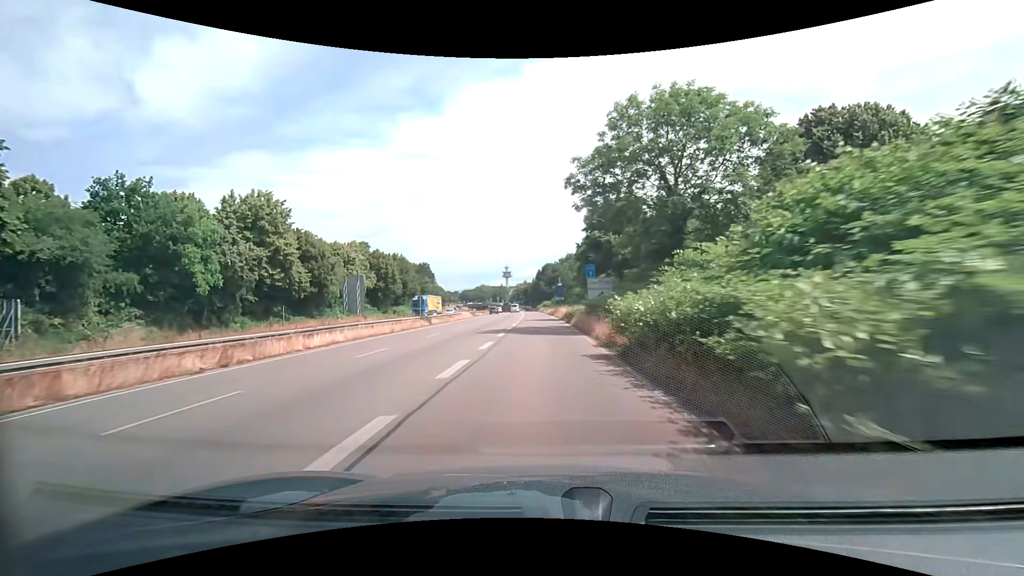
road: trunk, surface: asphalt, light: Day
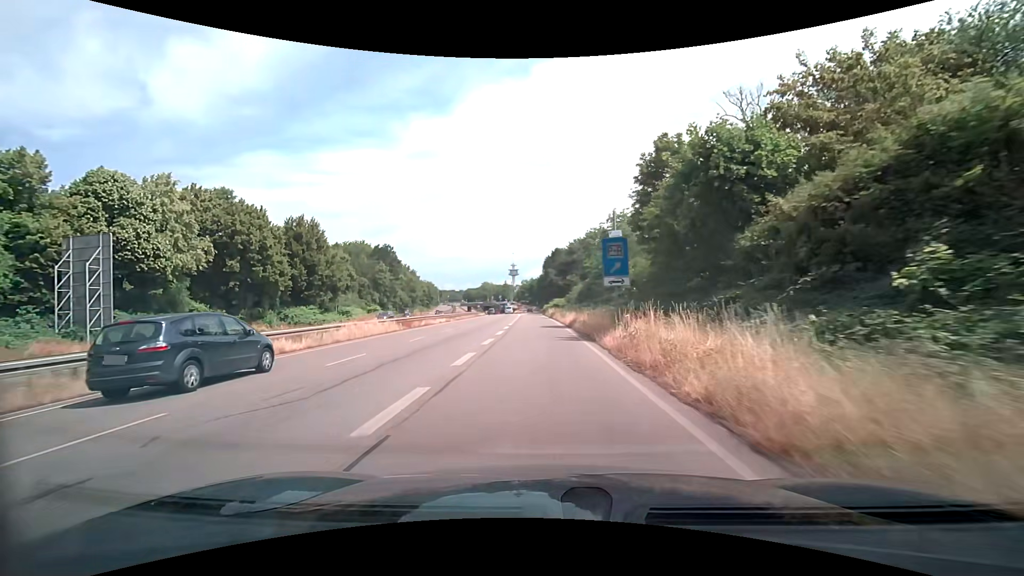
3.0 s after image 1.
(-0.4, +46.6) m; -1°
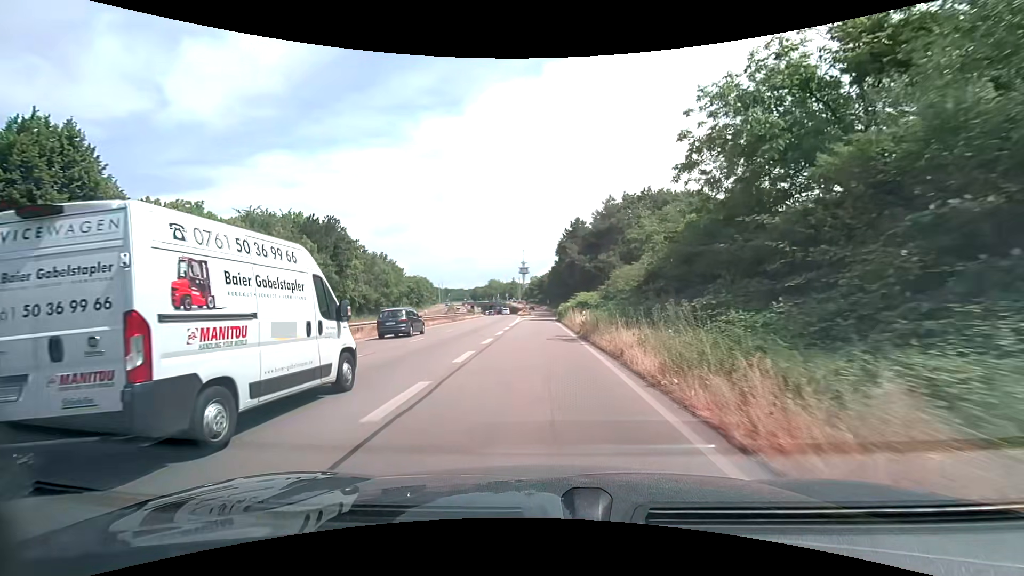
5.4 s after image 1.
(-0.6, +36.1) m; -2°
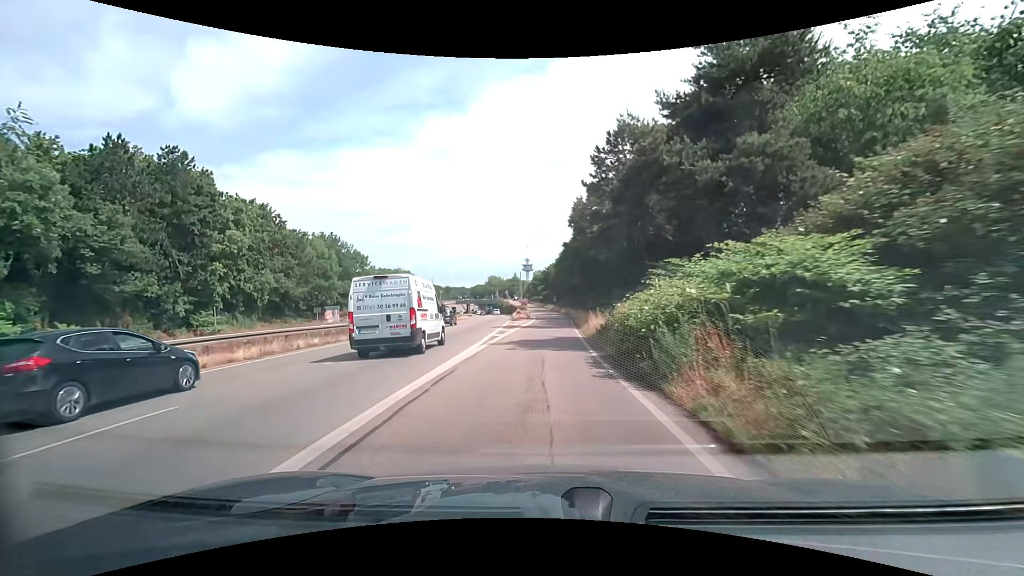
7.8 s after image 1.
(-0.4, +35.2) m; -1°
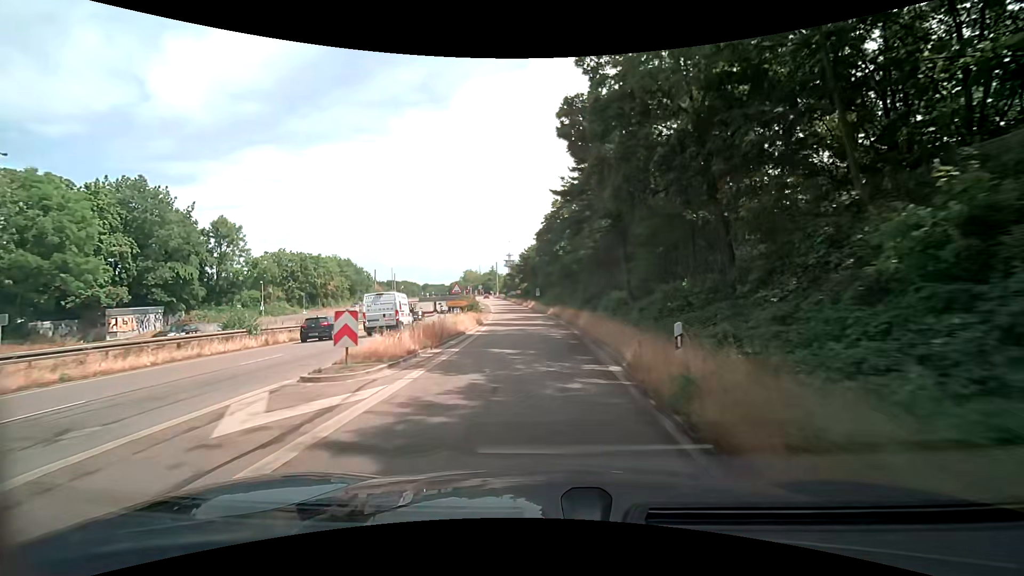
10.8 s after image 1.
(+1.0, +43.3) m; +2°
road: trunk_link
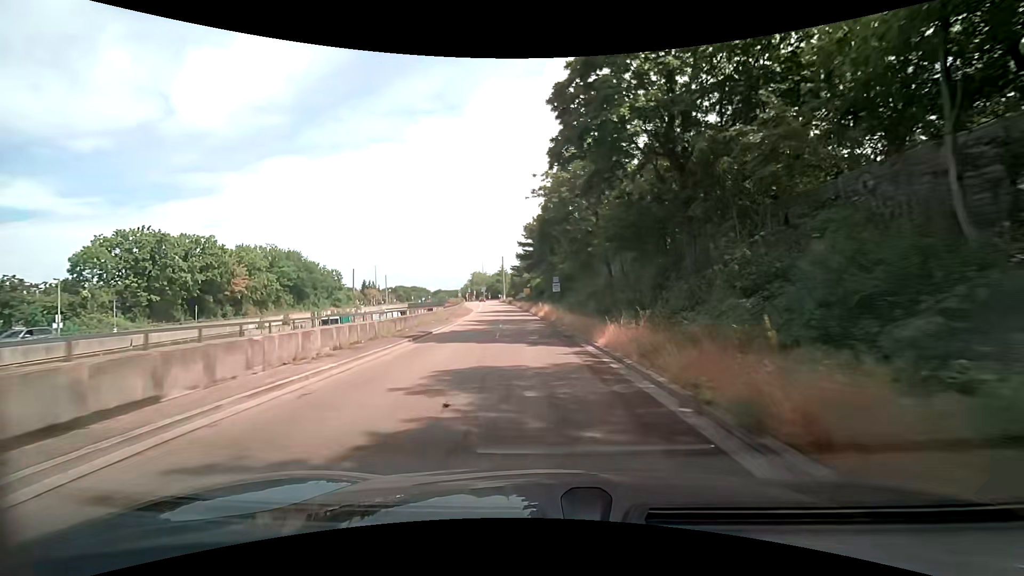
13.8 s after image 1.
(-0.6, +42.7) m; -2°
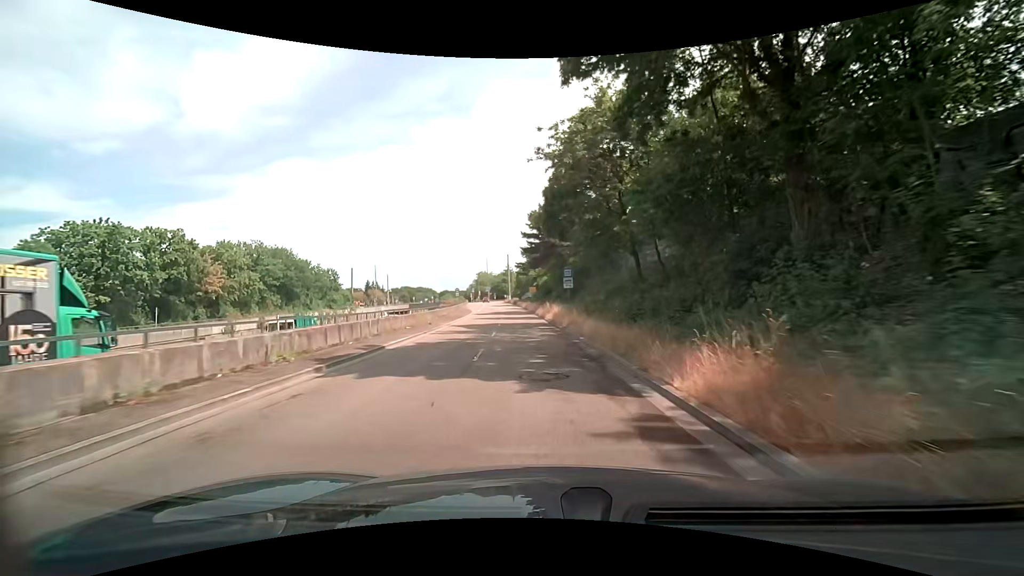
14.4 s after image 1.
(-0.1, +8.3) m; -1°
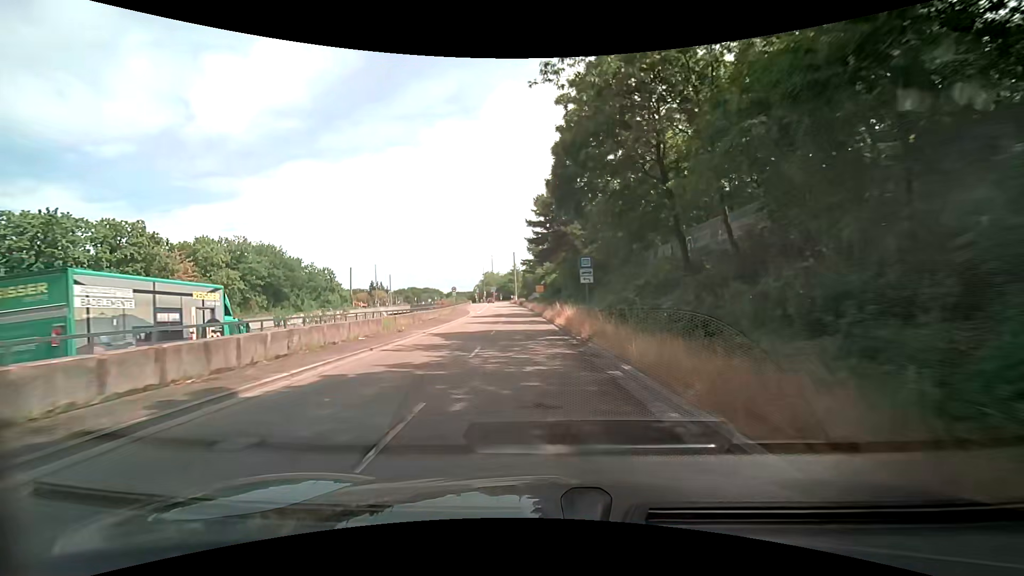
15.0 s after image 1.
(-0.2, +8.2) m; -2°
(0, +10) (0, +20) (-1, +30) (-1, +40) (-2, +50) (-2, +60) (-3, +70) (-4, +80) (-5, +90) (-6, +100) m
